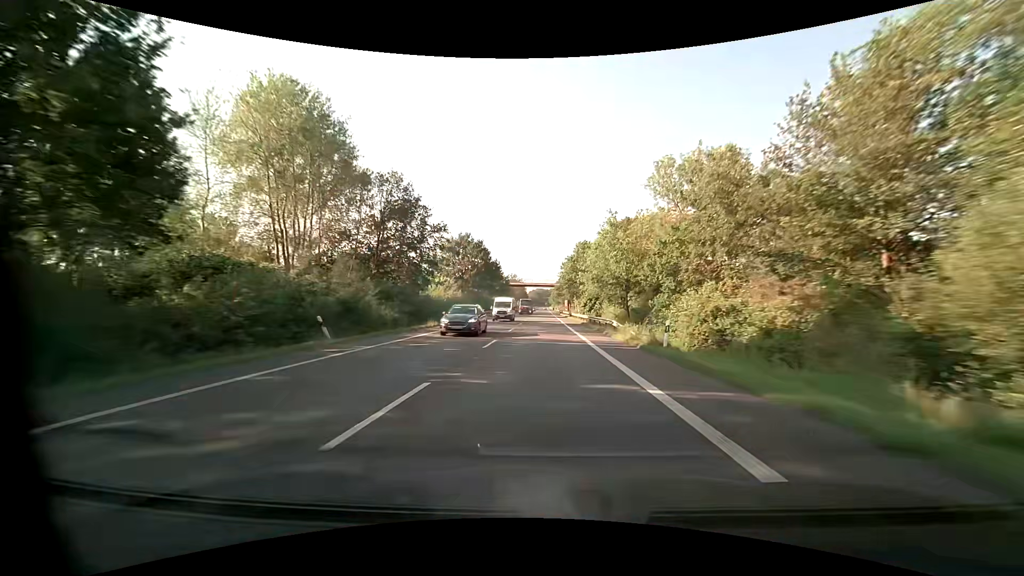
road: primary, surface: asphalt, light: Day
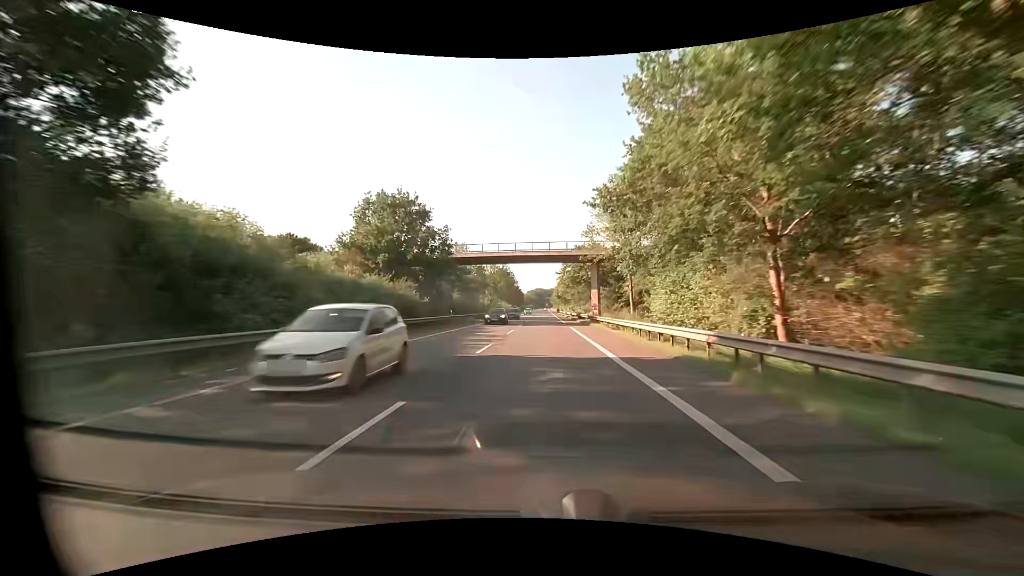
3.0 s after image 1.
(-0.2, +74.9) m; 0°
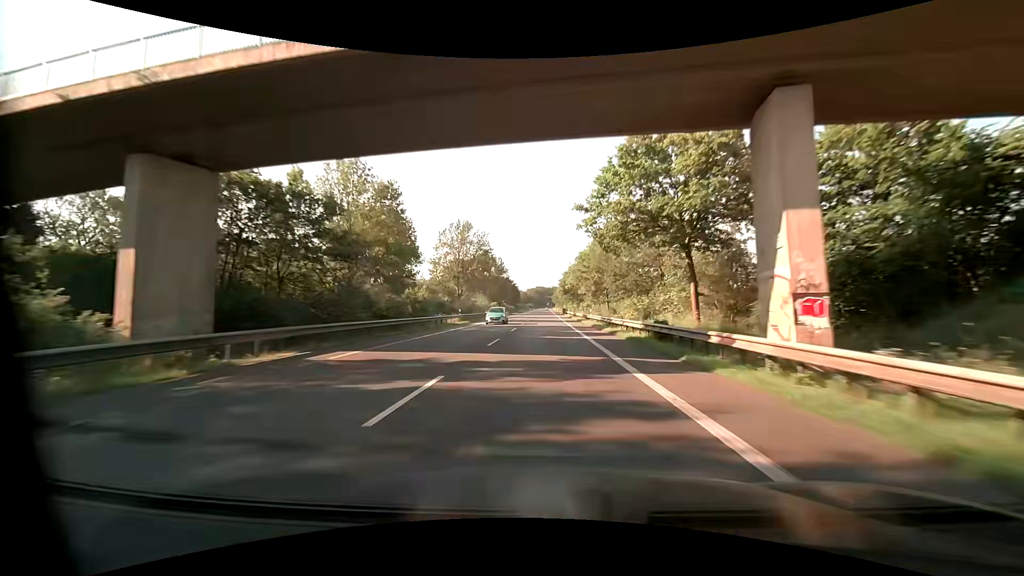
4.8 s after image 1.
(-0.3, +46.1) m; 0°
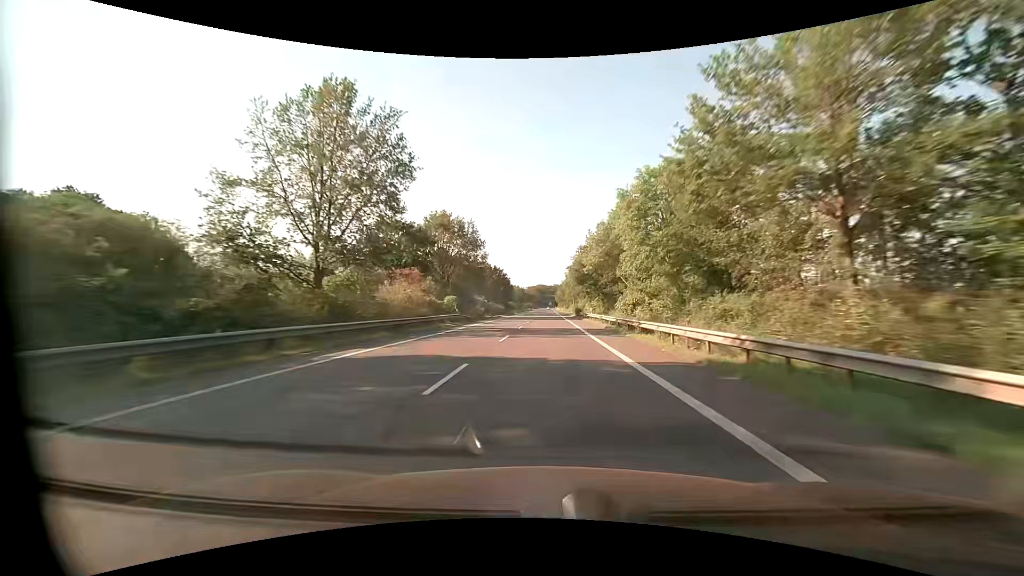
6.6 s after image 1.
(-0.2, +46.6) m; 0°
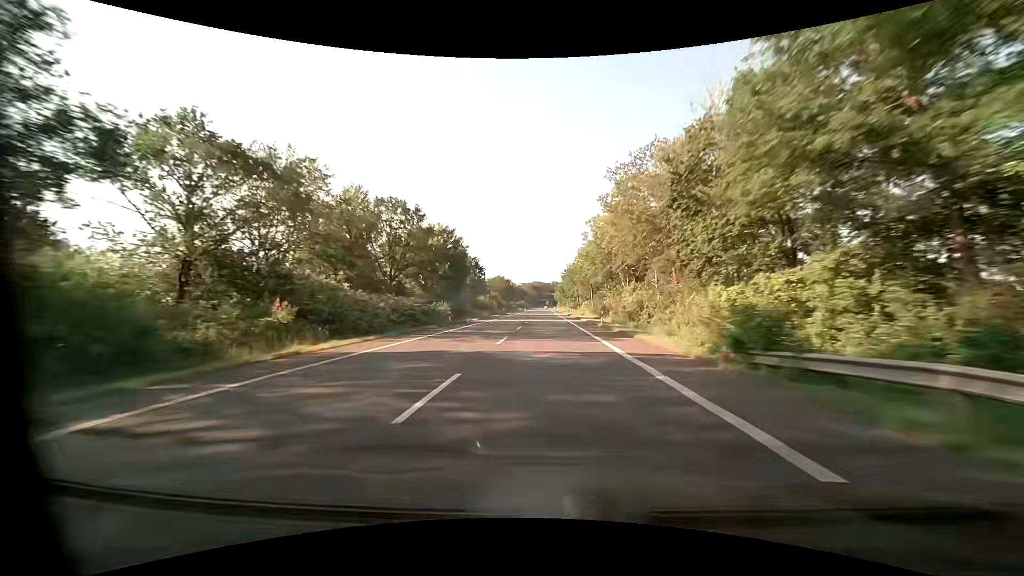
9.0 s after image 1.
(+0.2, +62.7) m; 0°
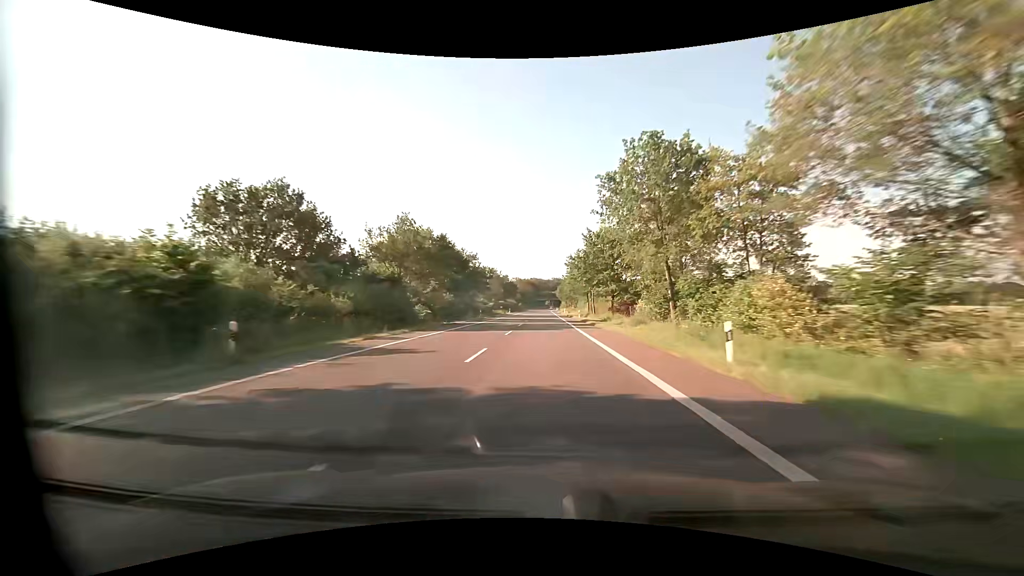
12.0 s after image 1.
(+0.4, +78.8) m; 0°
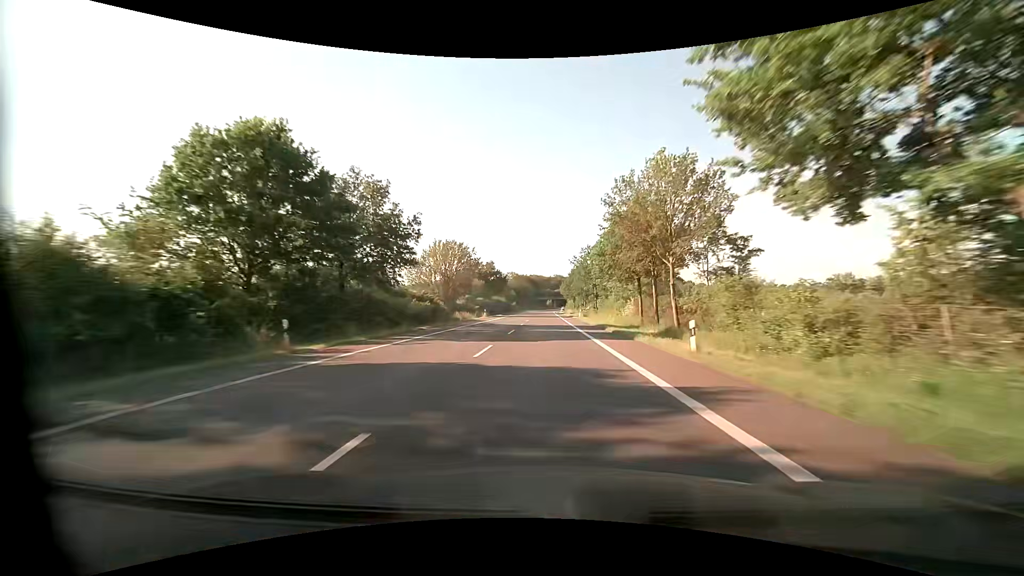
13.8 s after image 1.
(-0.2, +47.4) m; 0°
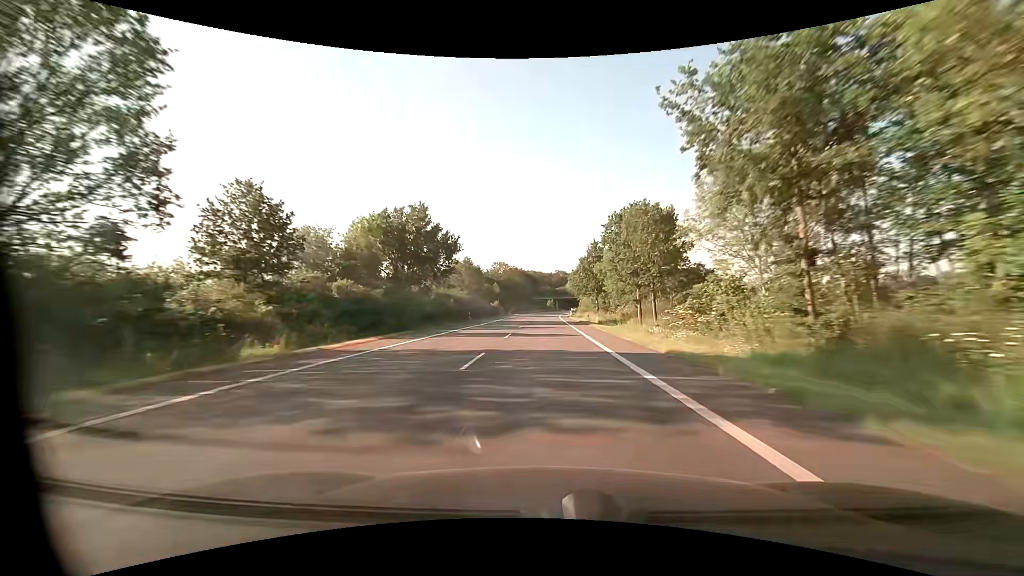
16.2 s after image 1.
(+0.1, +63.1) m; 0°
(0, +10) (0, +20) (0, +30) (0, +40) (0, +50) (0, +60) (0, +70) (0, +80) (+1, +90) (+1, +100) m
